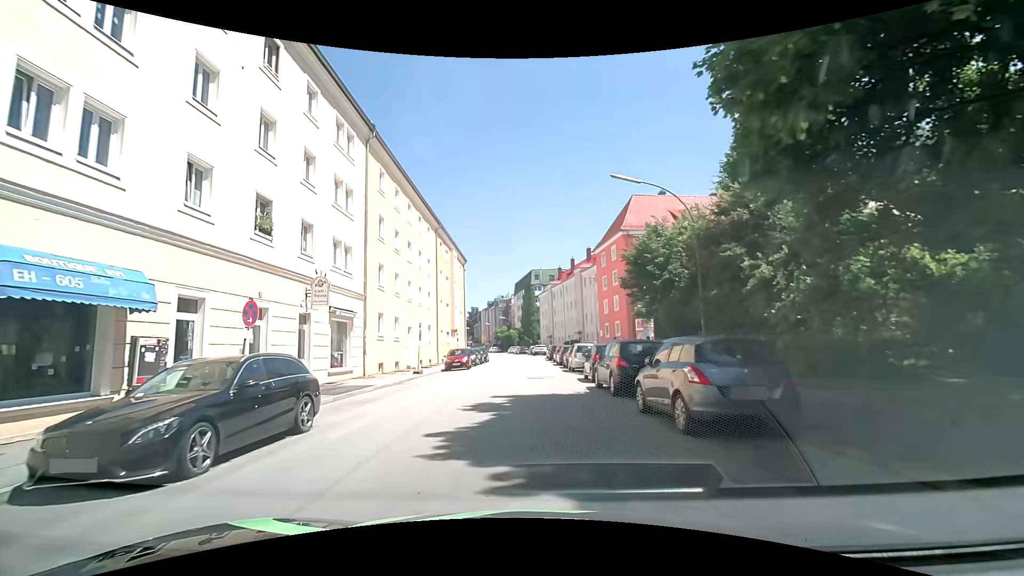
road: tertiary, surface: asphalt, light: Day
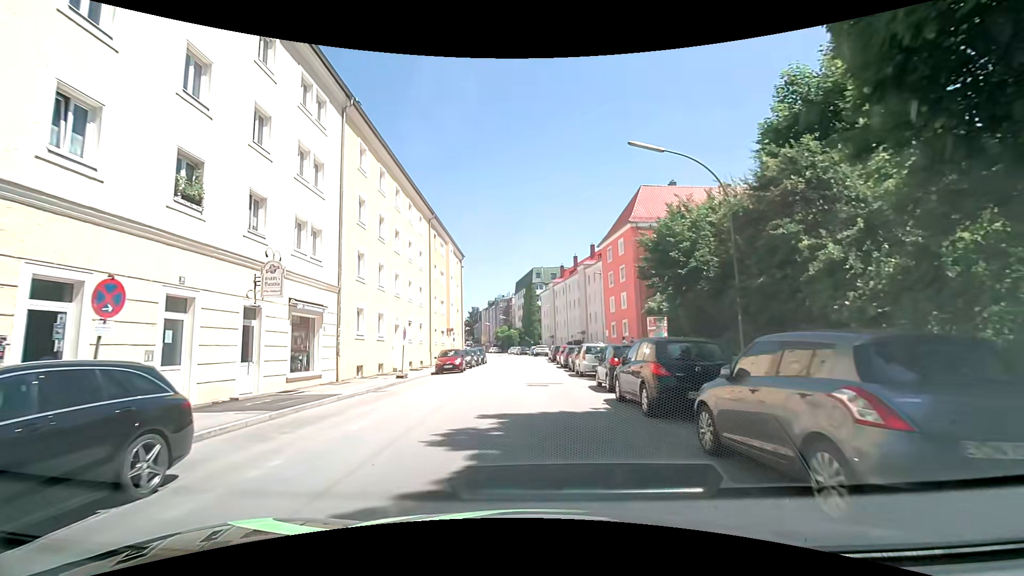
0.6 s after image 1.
(0.0, +3.8) m; -1°
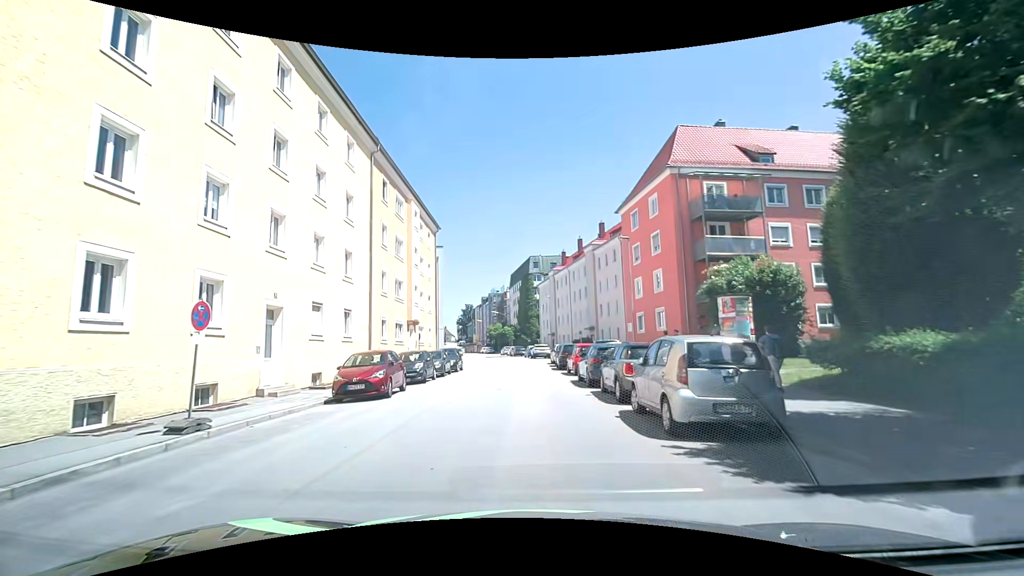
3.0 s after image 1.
(+0.3, +15.2) m; +1°
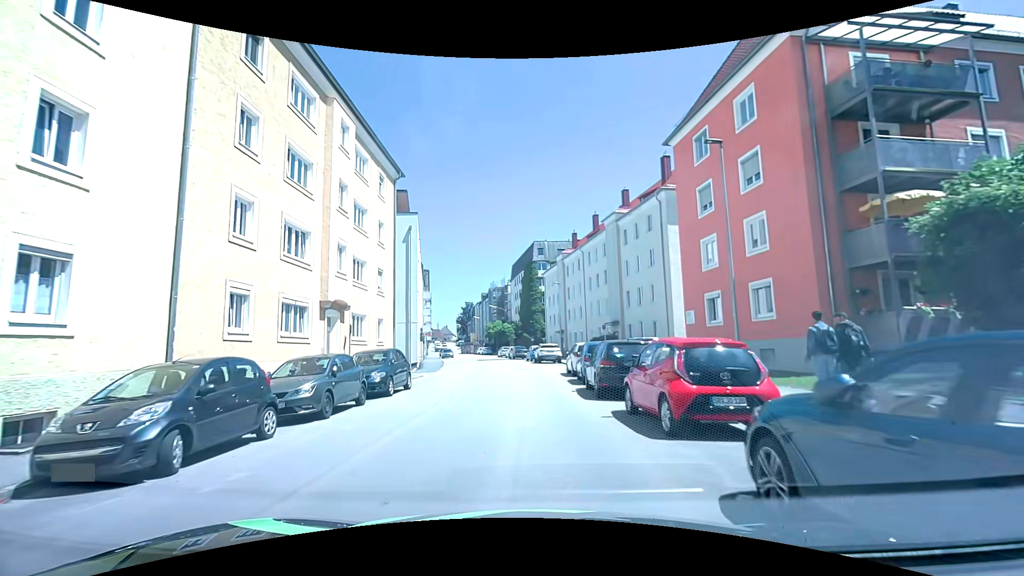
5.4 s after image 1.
(+0.2, +15.5) m; 0°
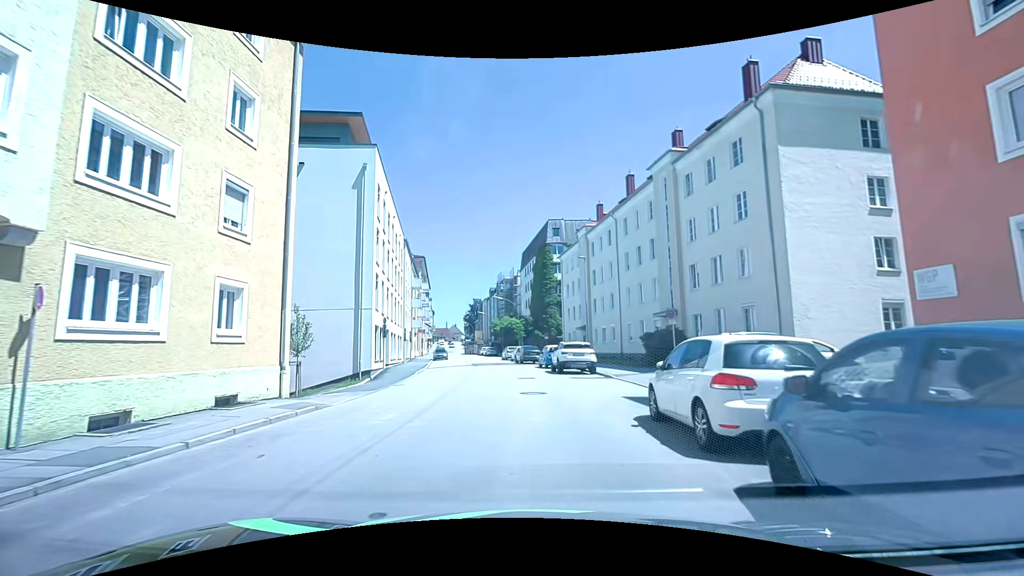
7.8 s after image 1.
(-0.2, +15.7) m; -1°
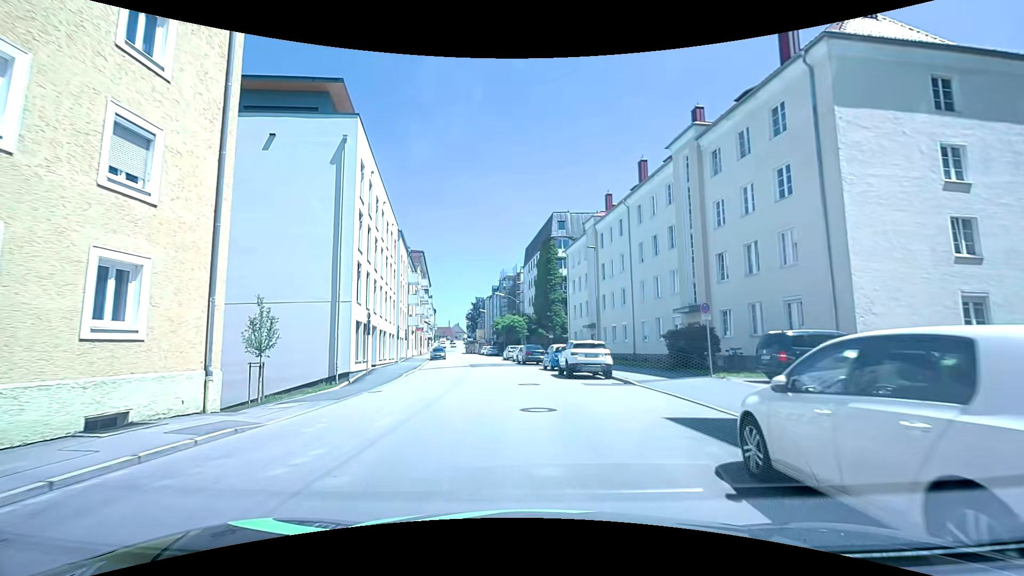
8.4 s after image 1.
(0.0, +3.9) m; -1°
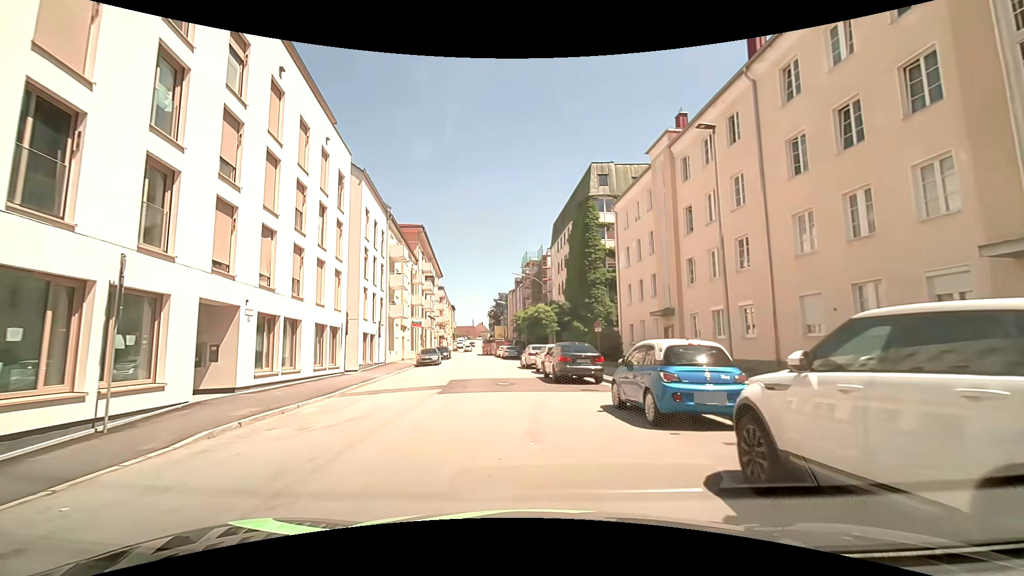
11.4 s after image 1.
(-0.3, +19.1) m; -2°
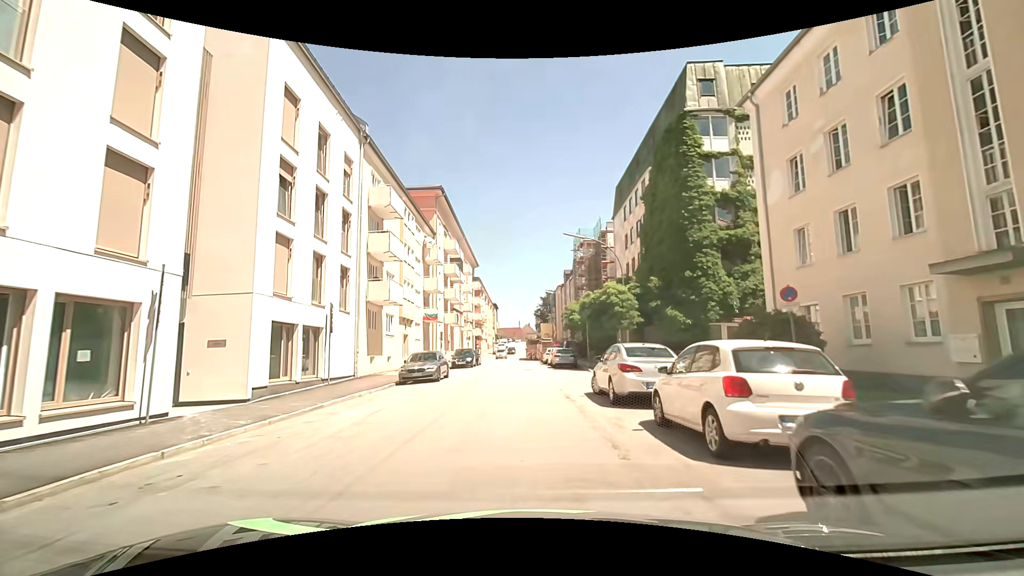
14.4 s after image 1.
(-1.2, +18.1) m; -7°
(0, +10) (0, +20) (0, +30) (0, +40) (0, +50) (-1, +60) (-2, +70) (-2, +80) (-1, +90) (-1, +100) m
